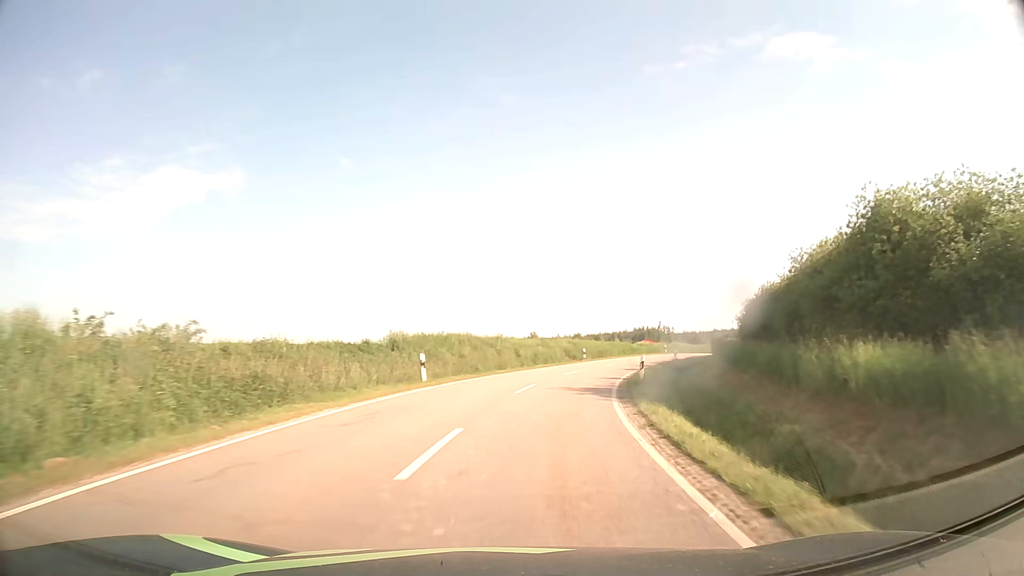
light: Day
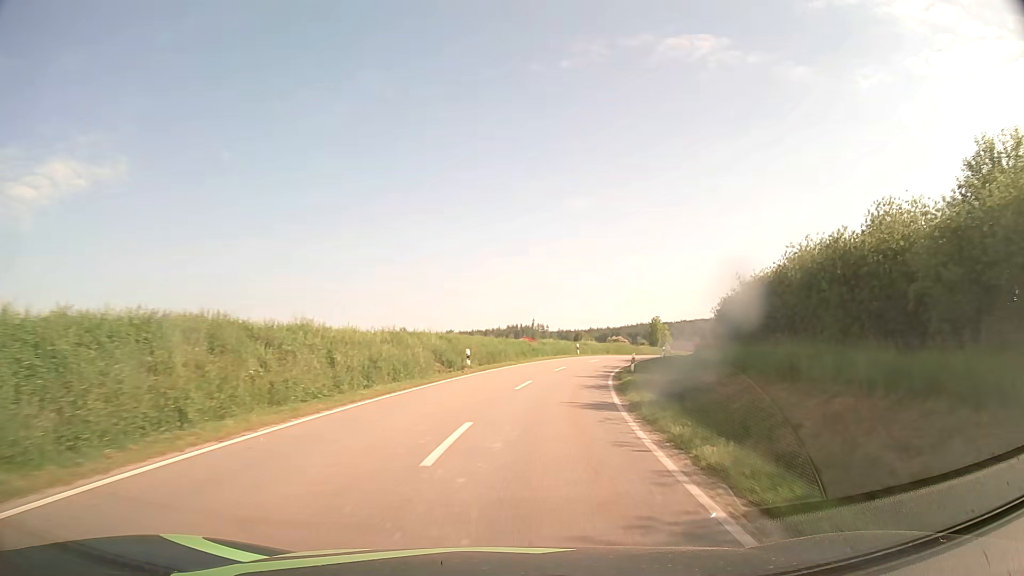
(+2.0, +22.9) m; +11°
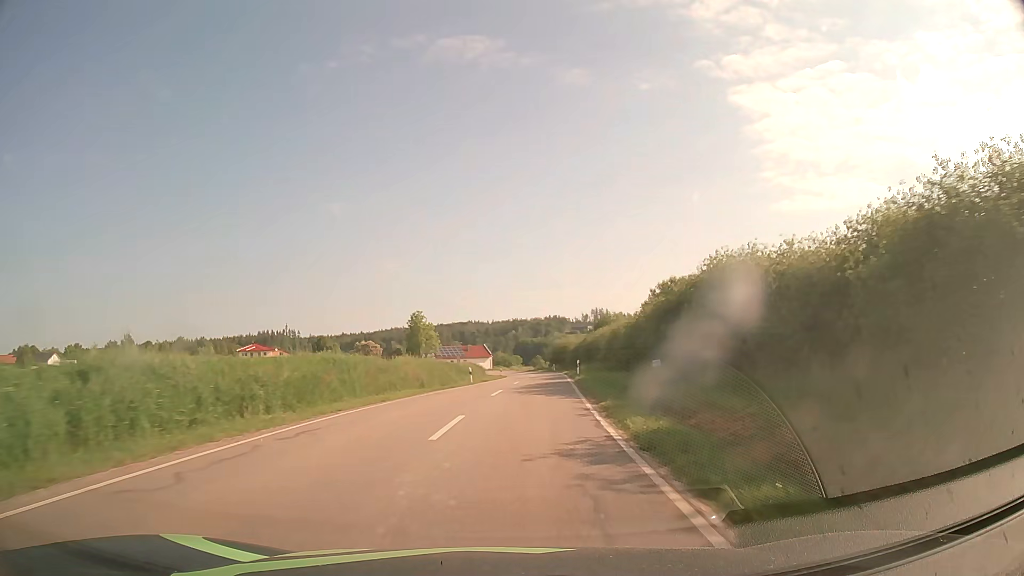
(+11.2, +55.6) m; +21°
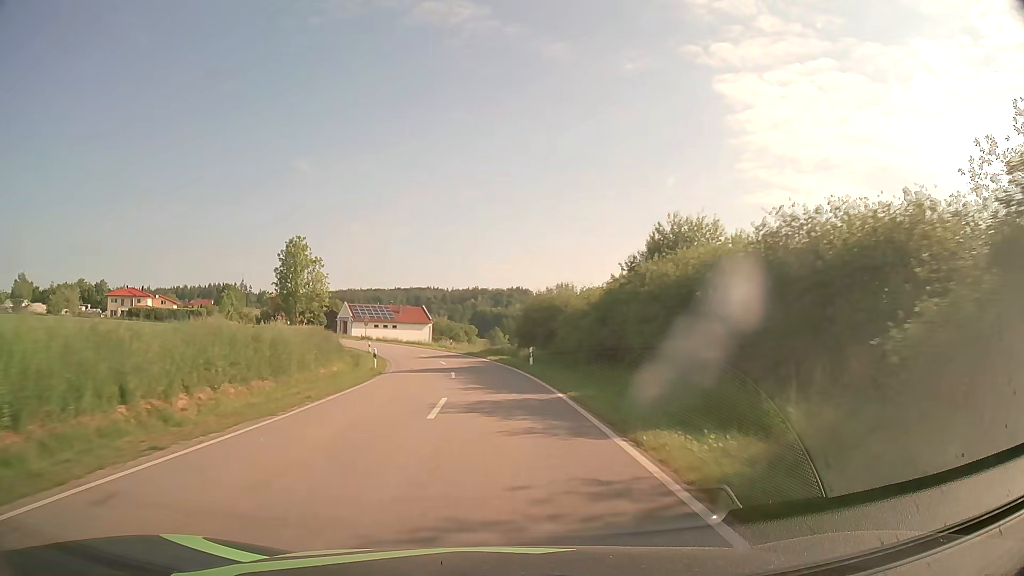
(+3.7, +58.8) m; +4°
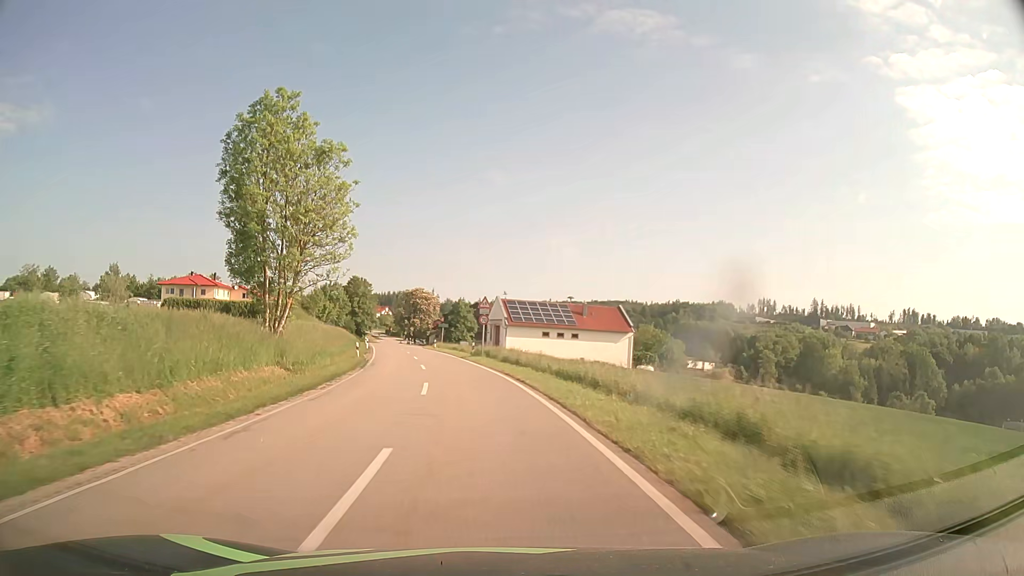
(-6.0, +55.3) m; -16°
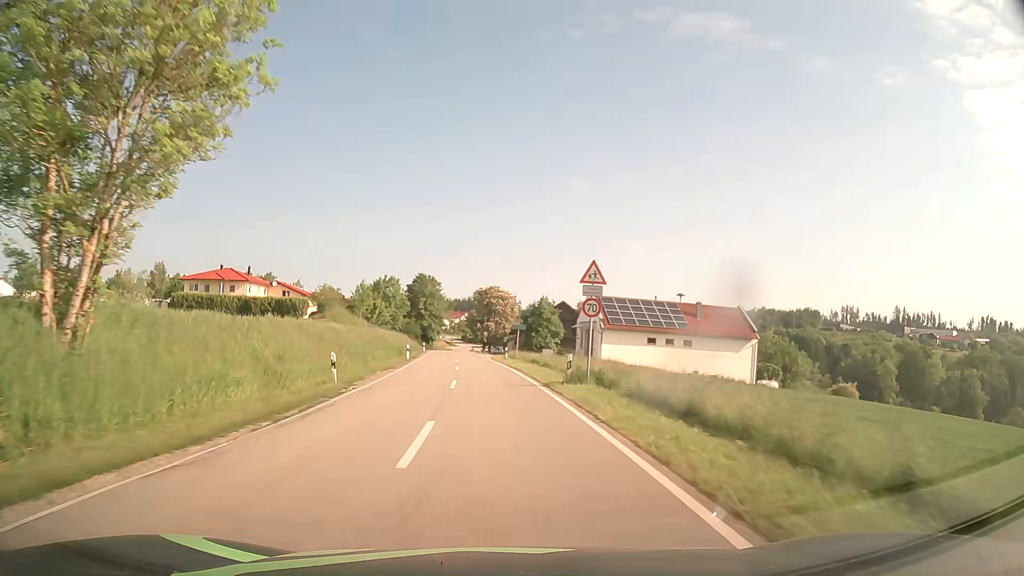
(-1.4, +21.2) m; -7°
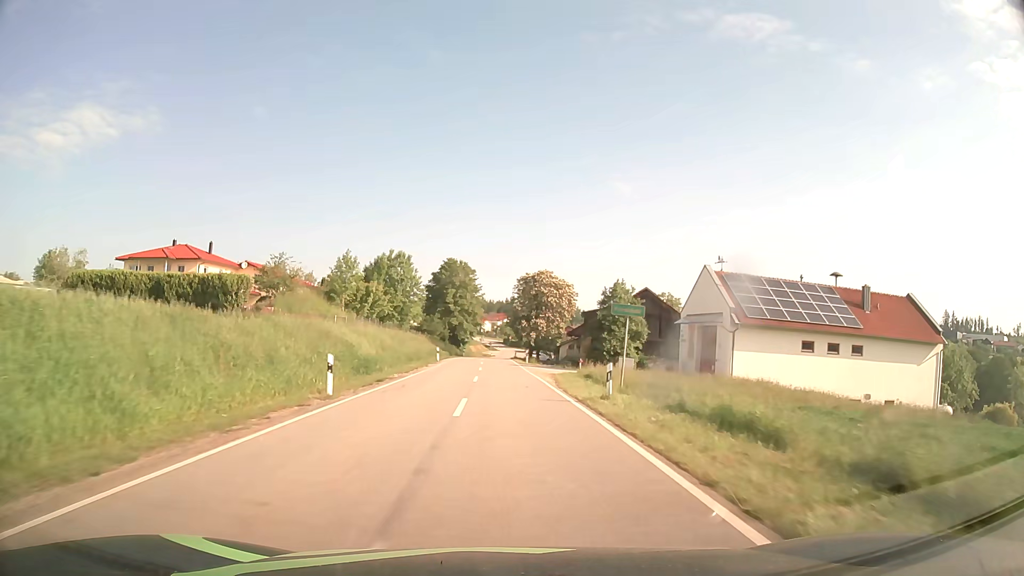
(-1.5, +31.1) m; -4°
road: tertiary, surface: asphalt
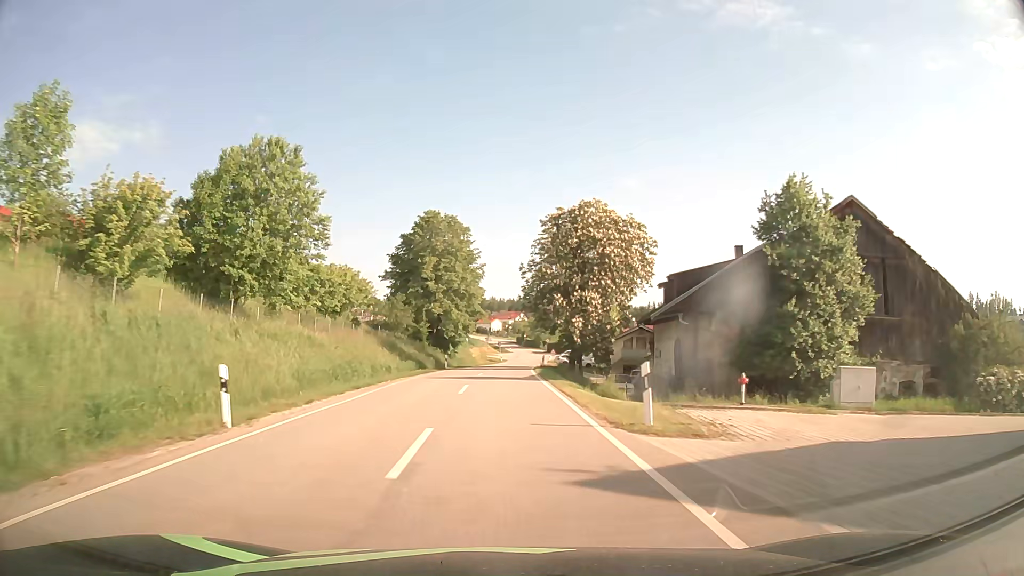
(-0.3, +42.3) m; -1°
(0, +10) (0, +20) (0, +30) (0, +40) (0, +50) (+1, +60) (+1, +70) (+2, +80) (+3, +90) (+4, +100) m
